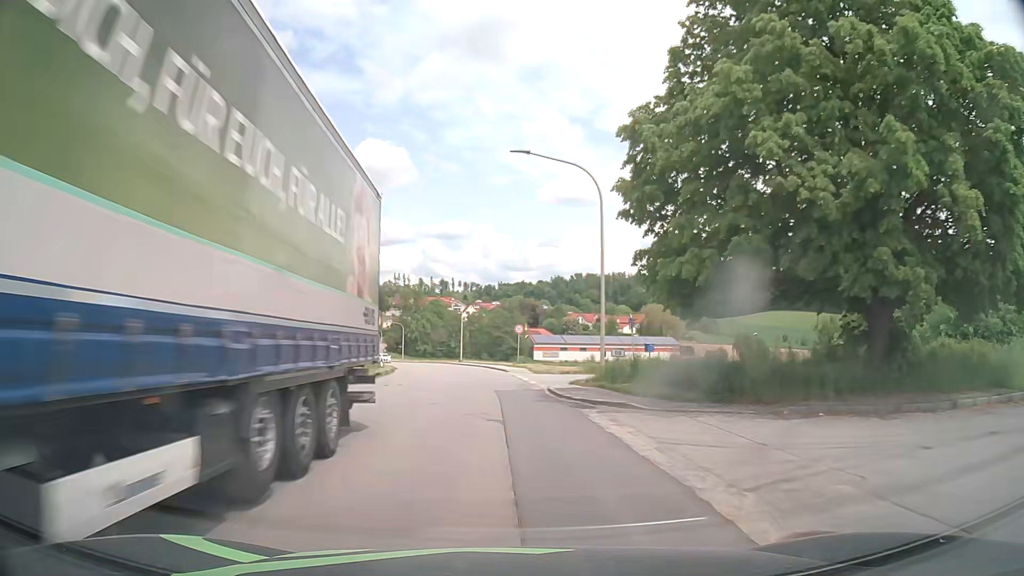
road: tertiary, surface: asphalt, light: Day
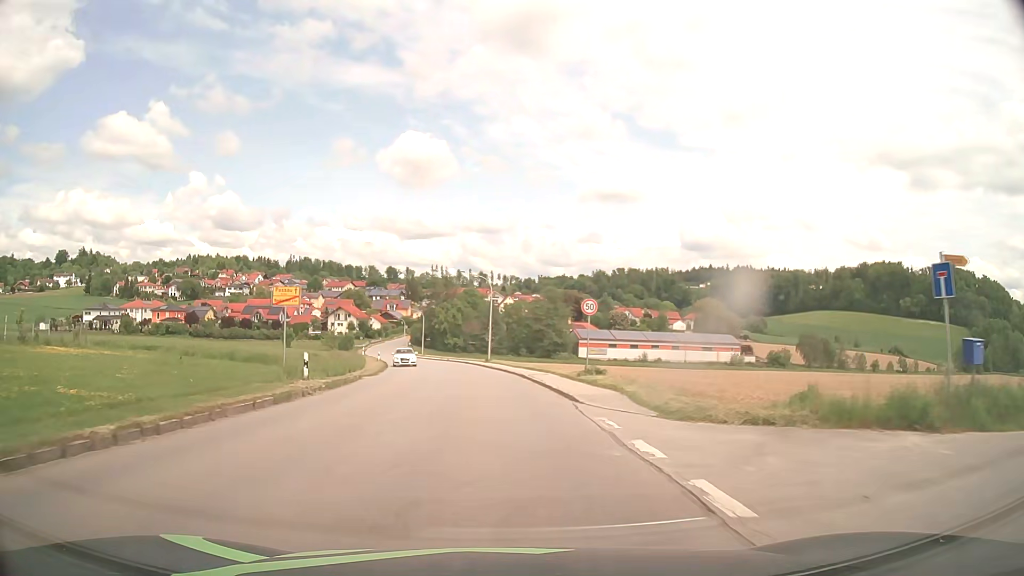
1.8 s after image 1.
(-0.4, +23.6) m; -3°
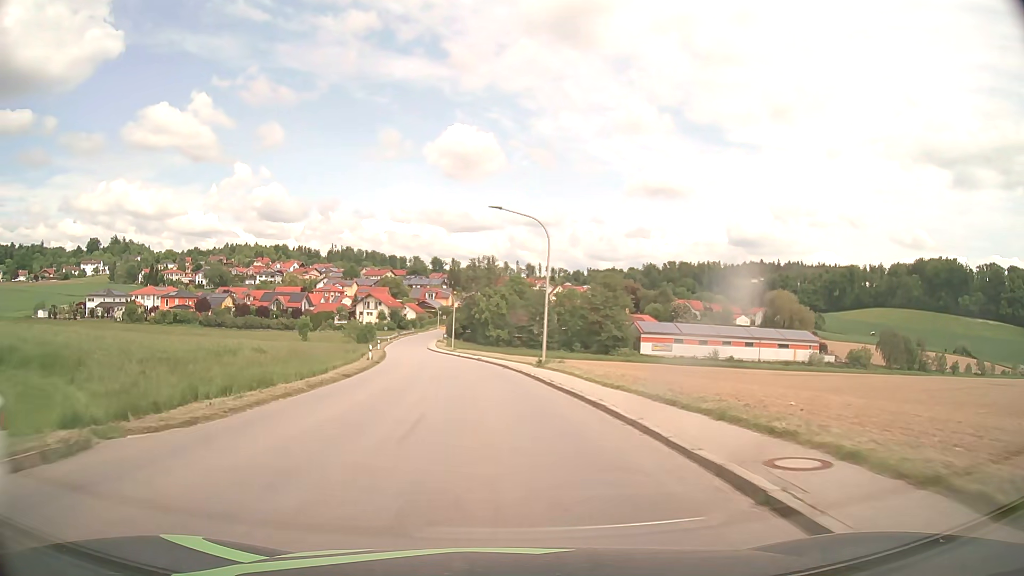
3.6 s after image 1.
(-0.8, +23.6) m; -4°
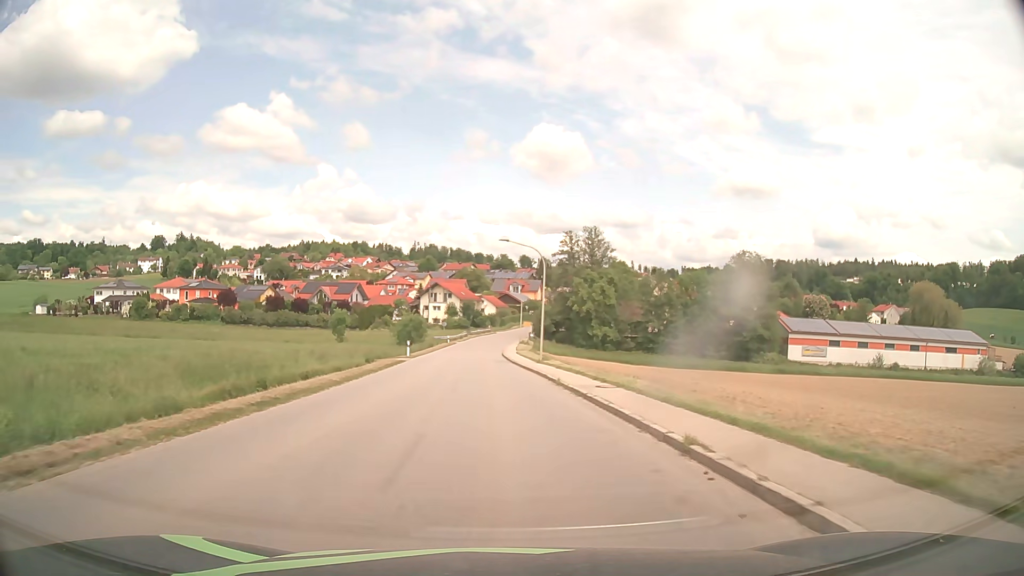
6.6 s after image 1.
(-2.5, +39.0) m; -7°
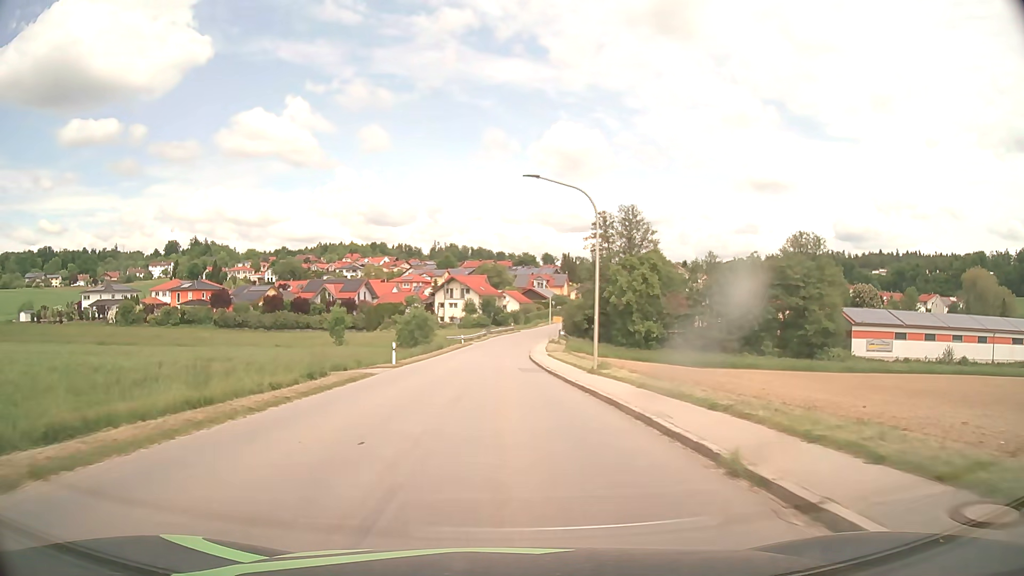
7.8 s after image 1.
(-0.3, +15.5) m; -2°
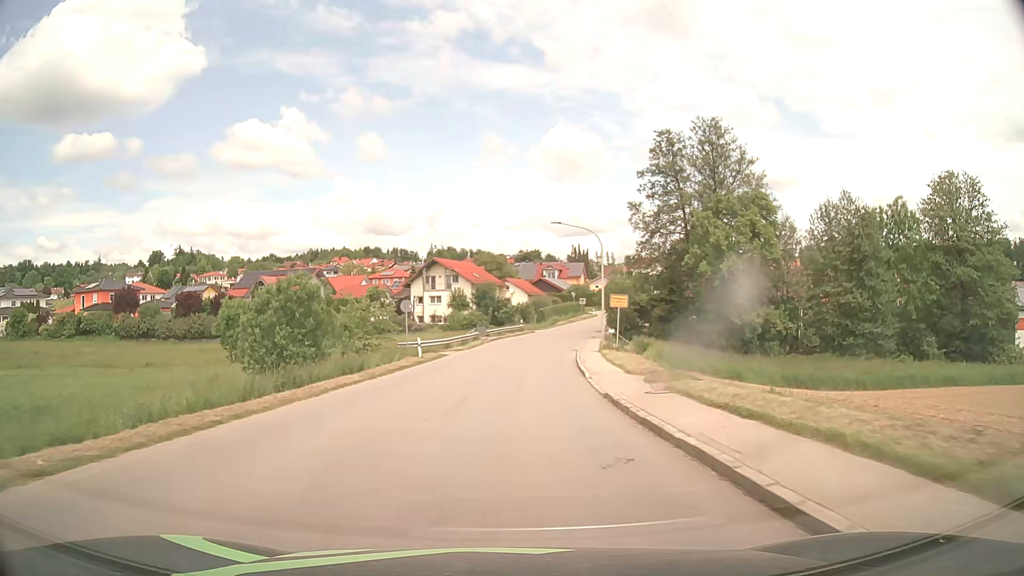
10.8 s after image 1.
(-0.6, +38.7) m; -1°
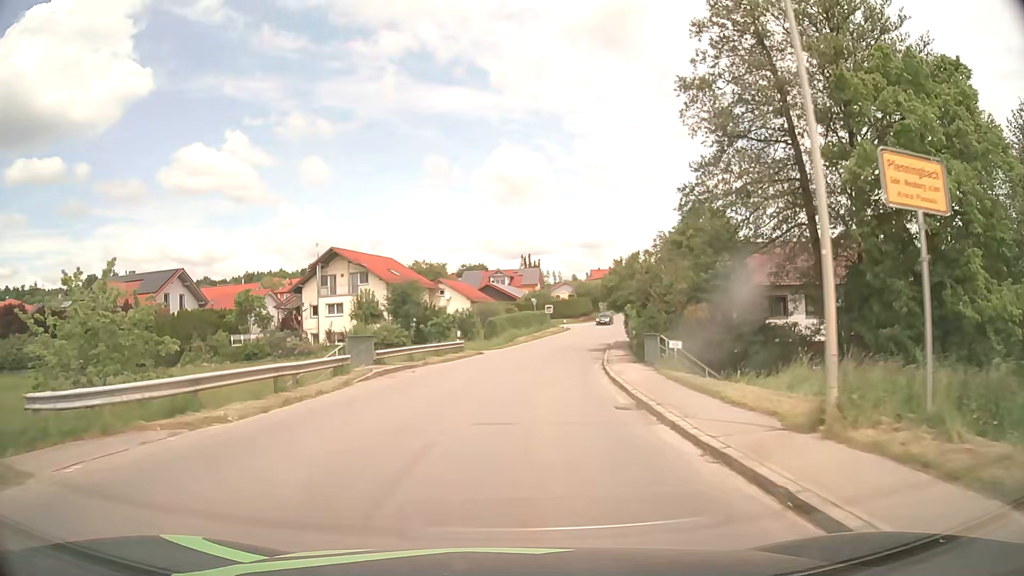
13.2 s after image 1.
(+0.9, +30.9) m; +4°
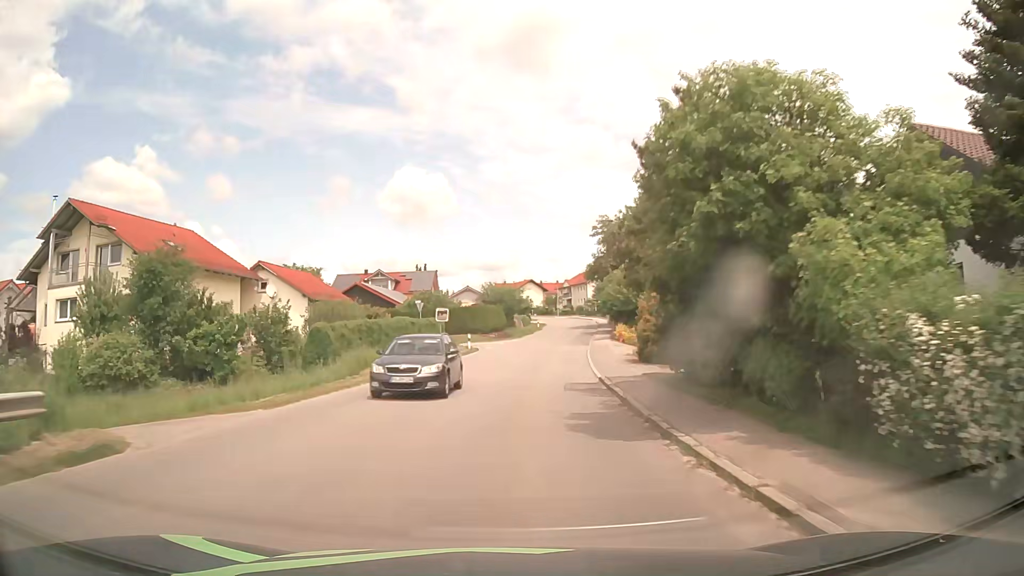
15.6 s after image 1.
(+2.1, +30.4) m; +8°
(0, +10) (+1, +20) (+2, +30) (+3, +40) (+5, +50) (+6, +60) (+8, +69) (+10, +79) (+11, +89) (+12, +99) m
